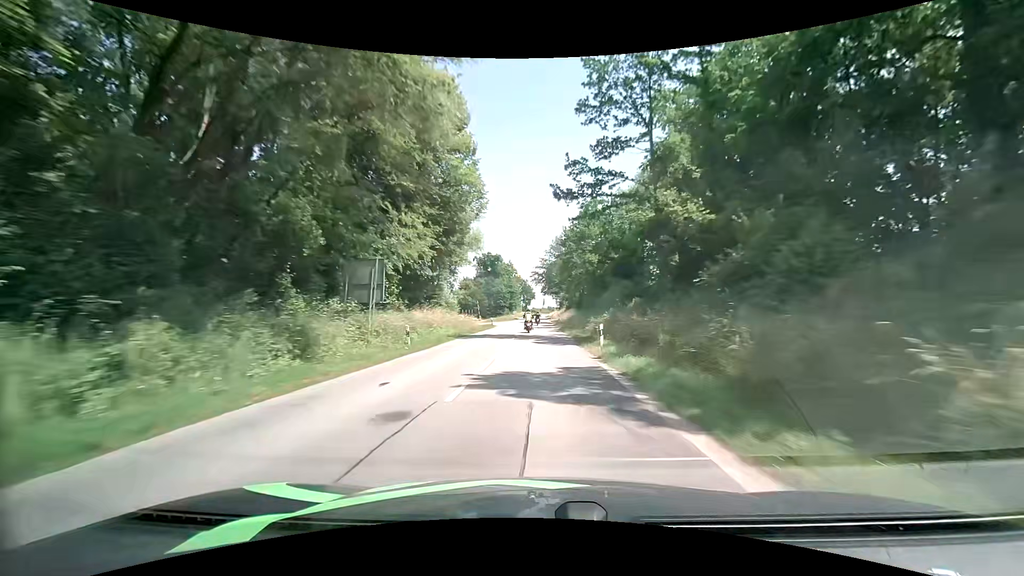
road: secondary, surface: asphalt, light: Day
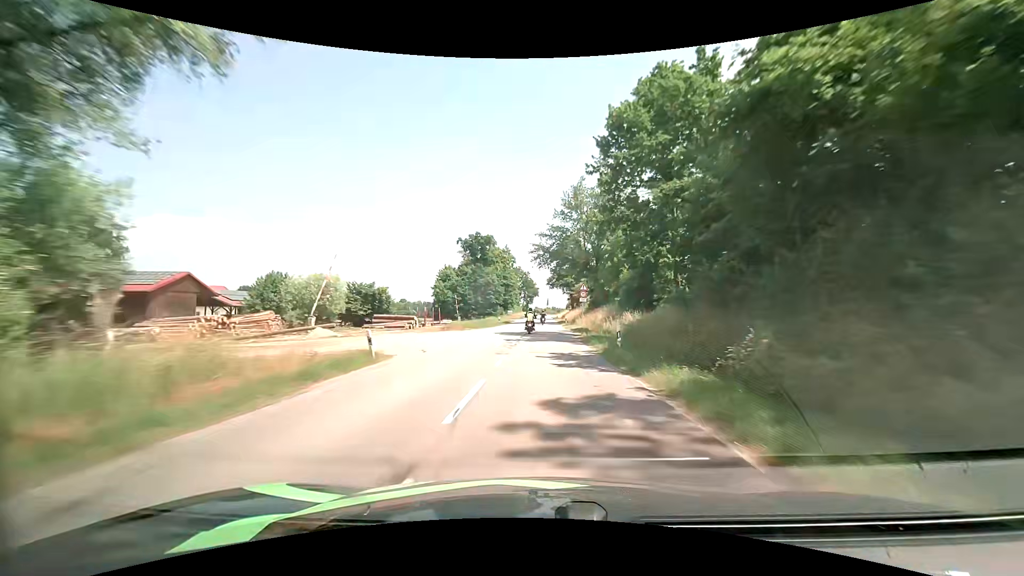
(-0.1, +42.8) m; 0°
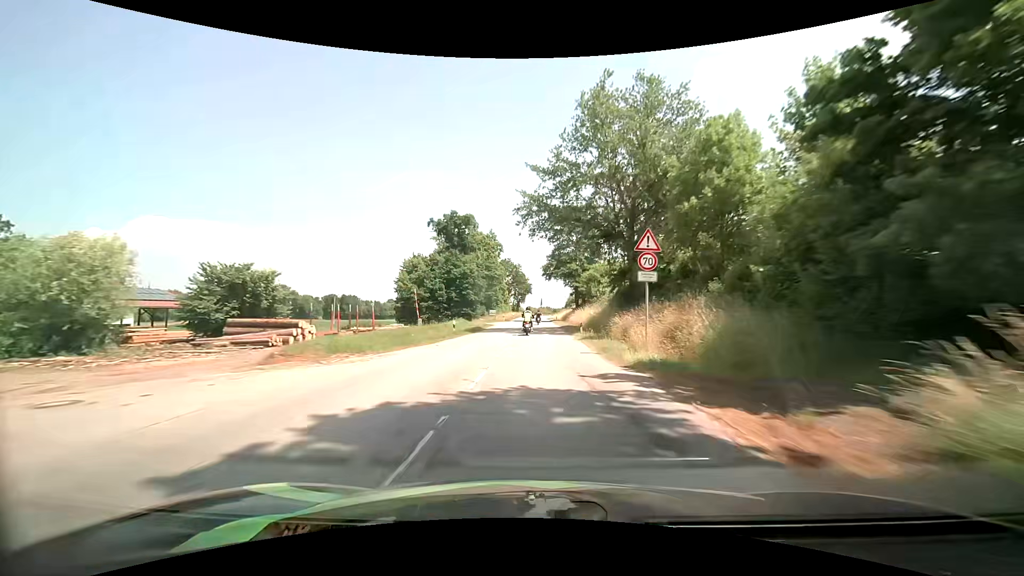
(+0.2, +27.5) m; +1°
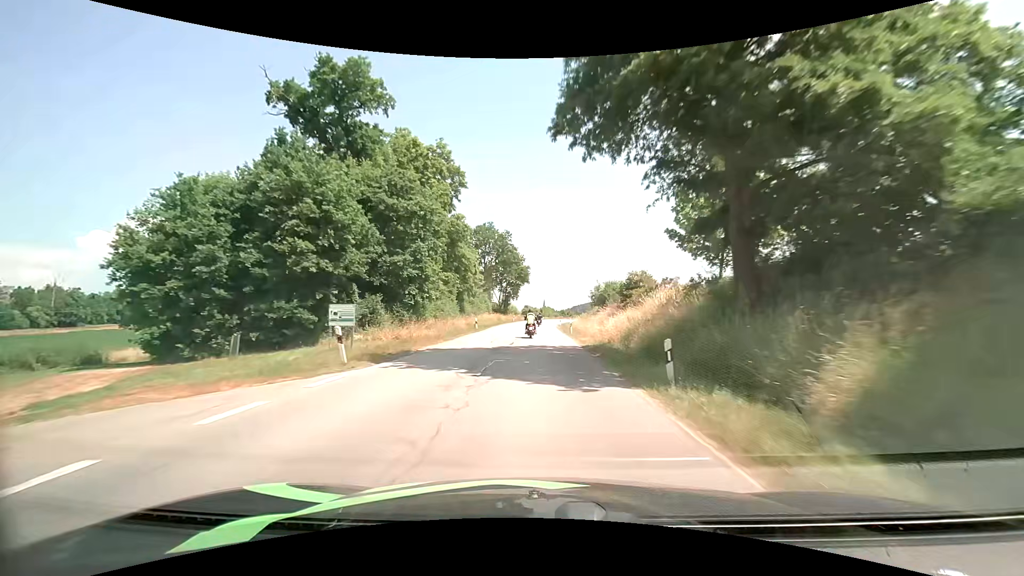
(+0.2, +62.2) m; 0°
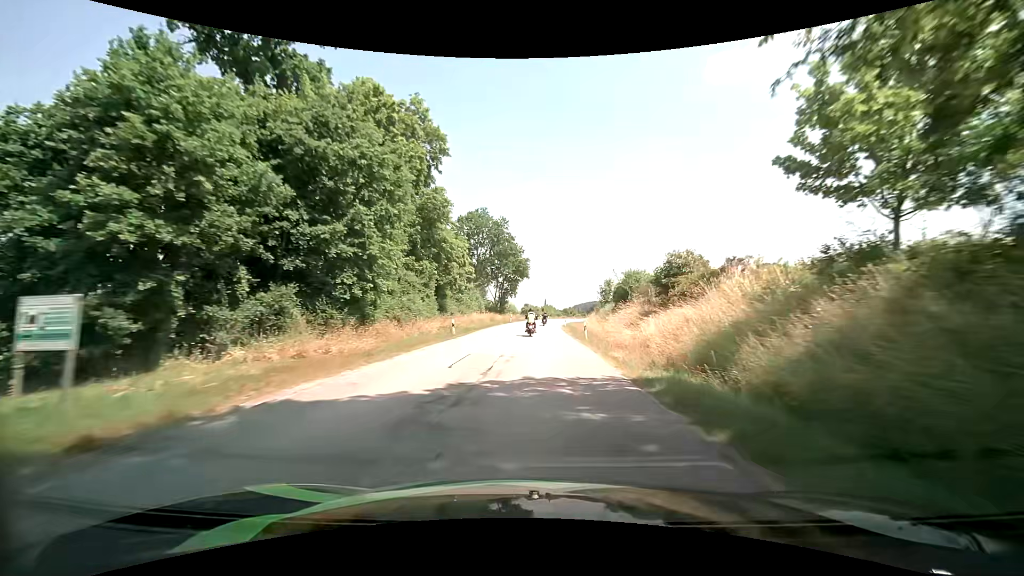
(0.0, +11.5) m; 0°
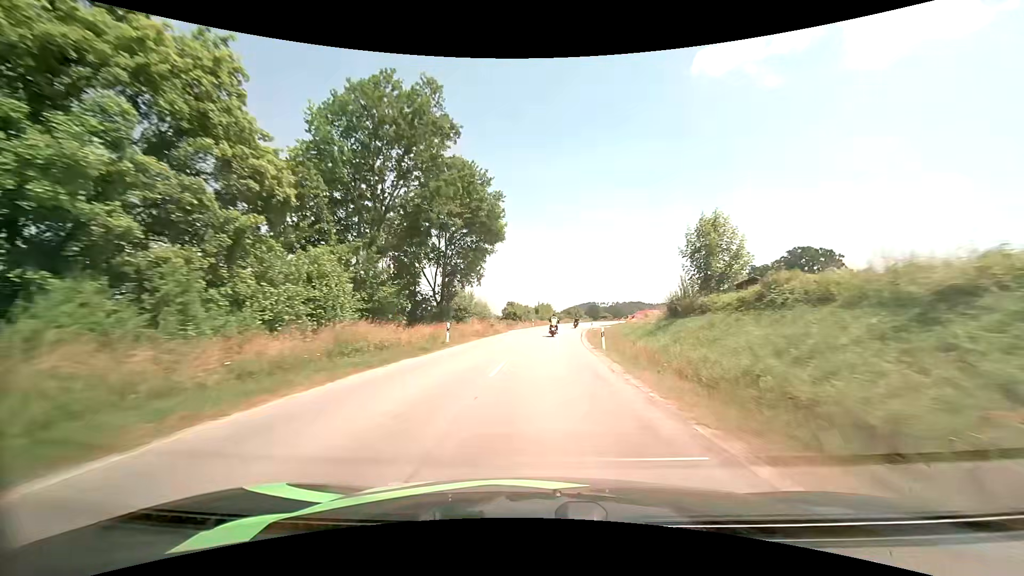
(+0.3, +45.5) m; +1°
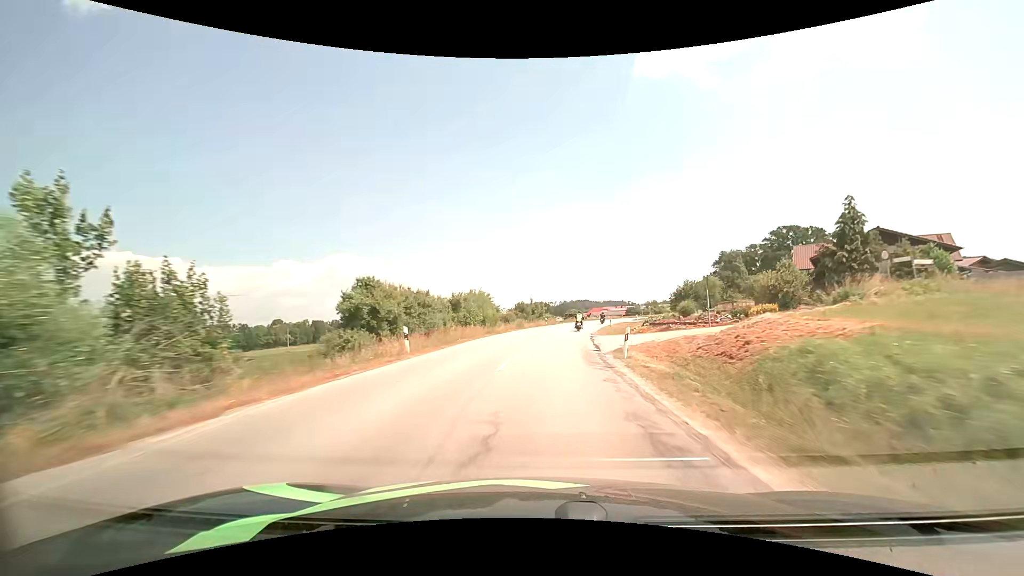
(+2.0, +47.4) m; +6°
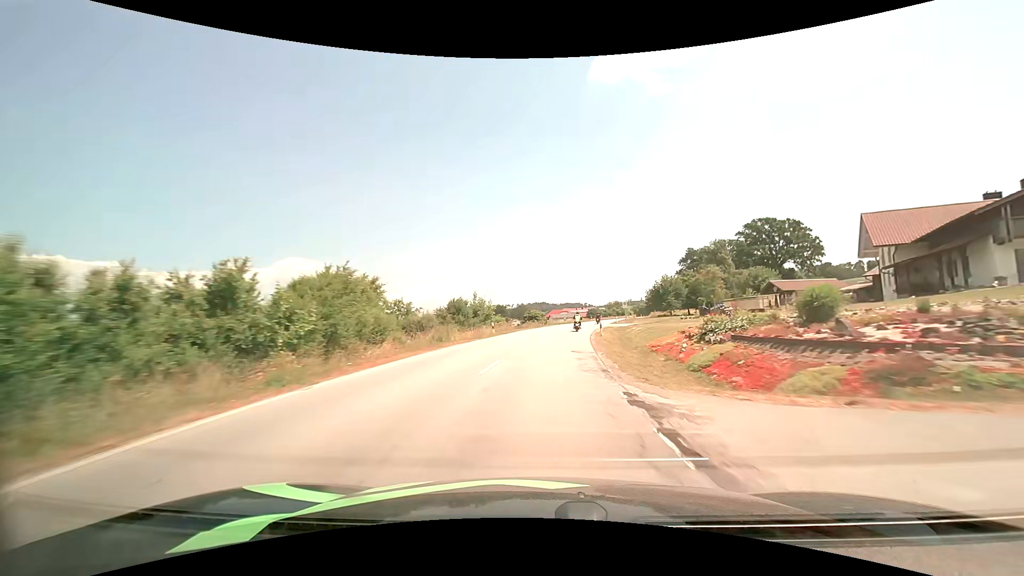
(+1.1, +24.6) m; +5°
(0, +10) (+1, +20) (+1, +30) (+3, +40) (+4, +50) (+6, +60) (+8, +69) (+10, +79) (+12, +89) (+14, +99) m
